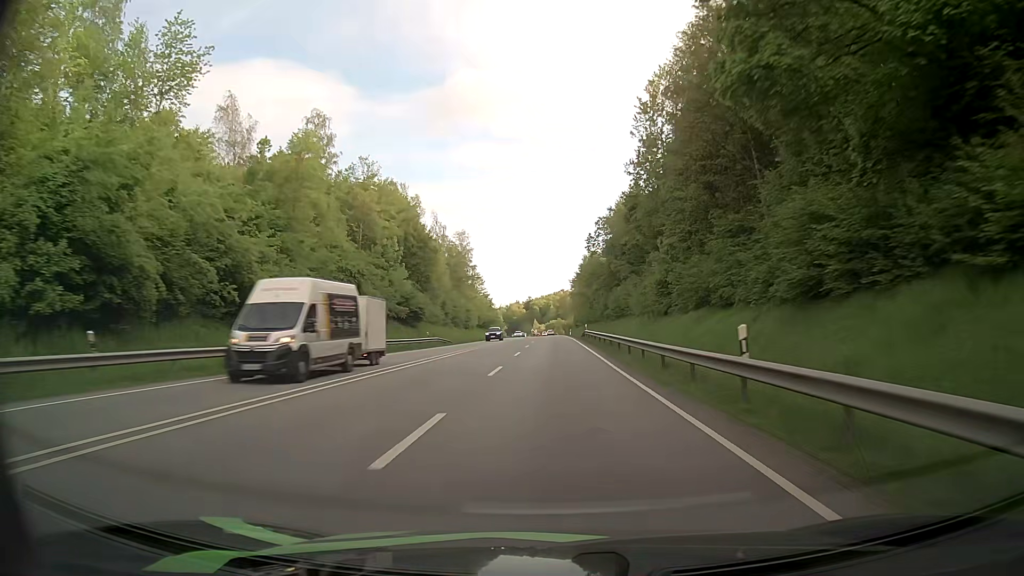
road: primary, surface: asphalt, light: Day
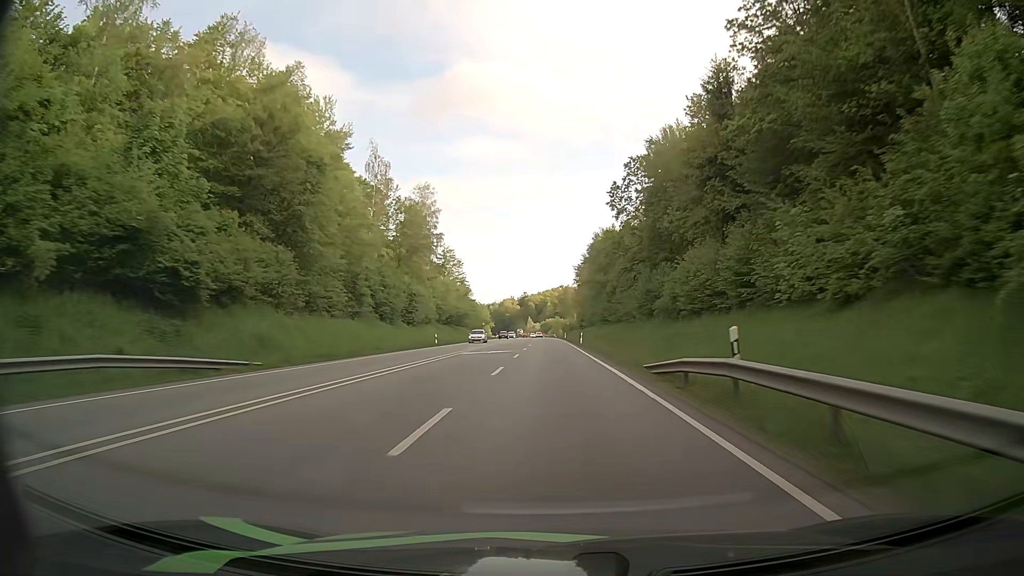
(-0.1, +48.1) m; 0°
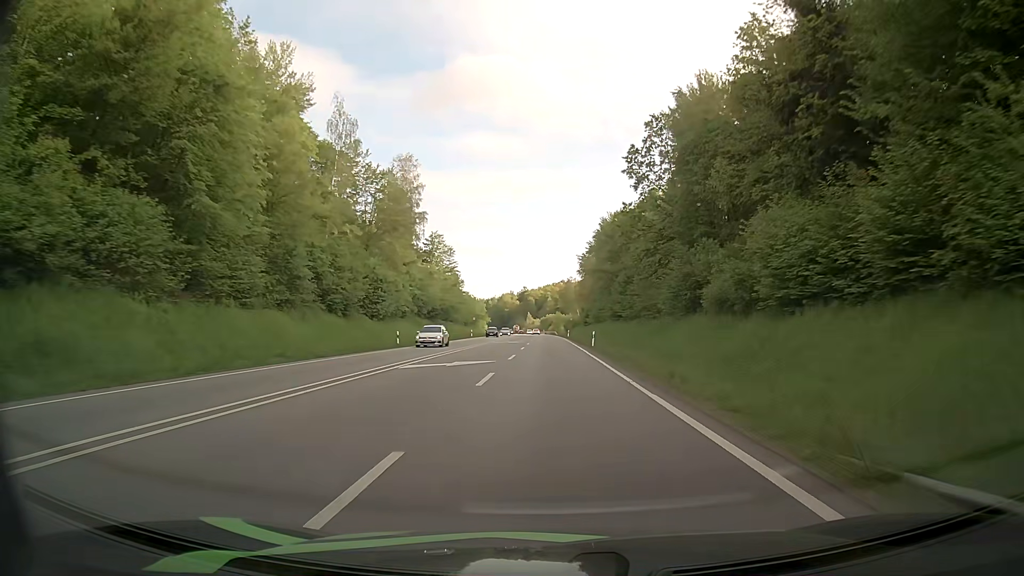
(+0.1, +16.0) m; 0°
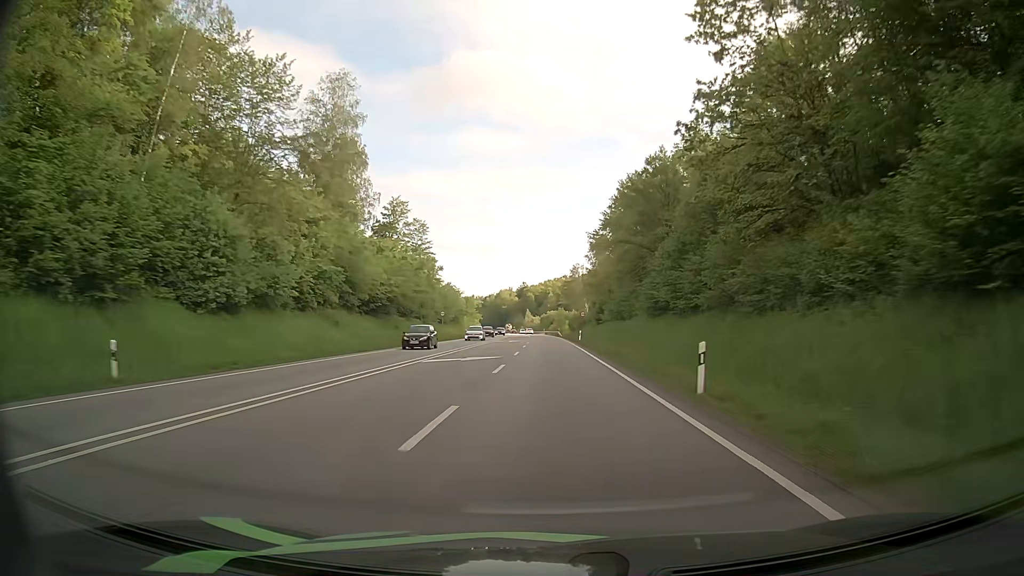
(-0.1, +32.2) m; 0°
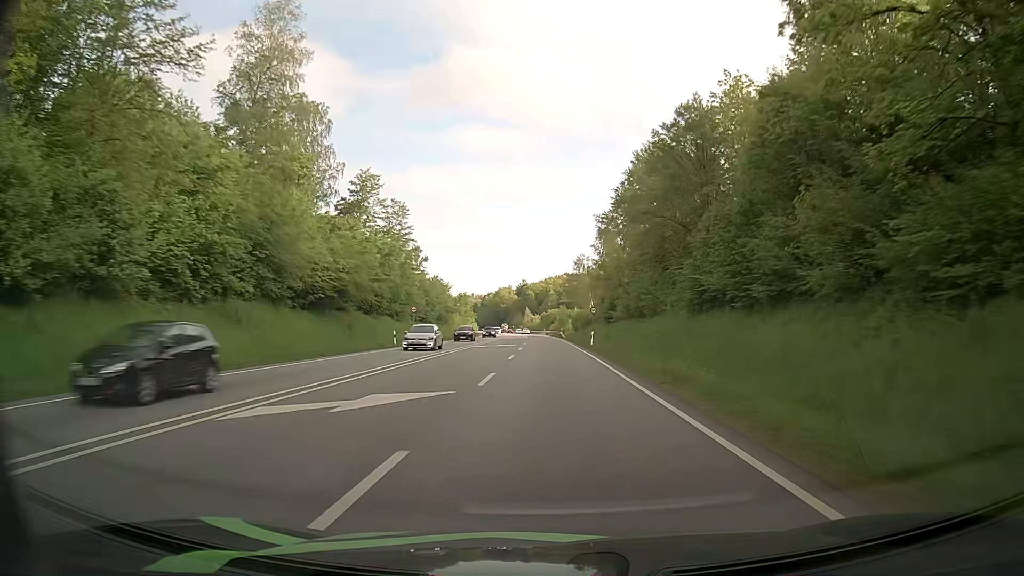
(-0.1, +16.2) m; 0°
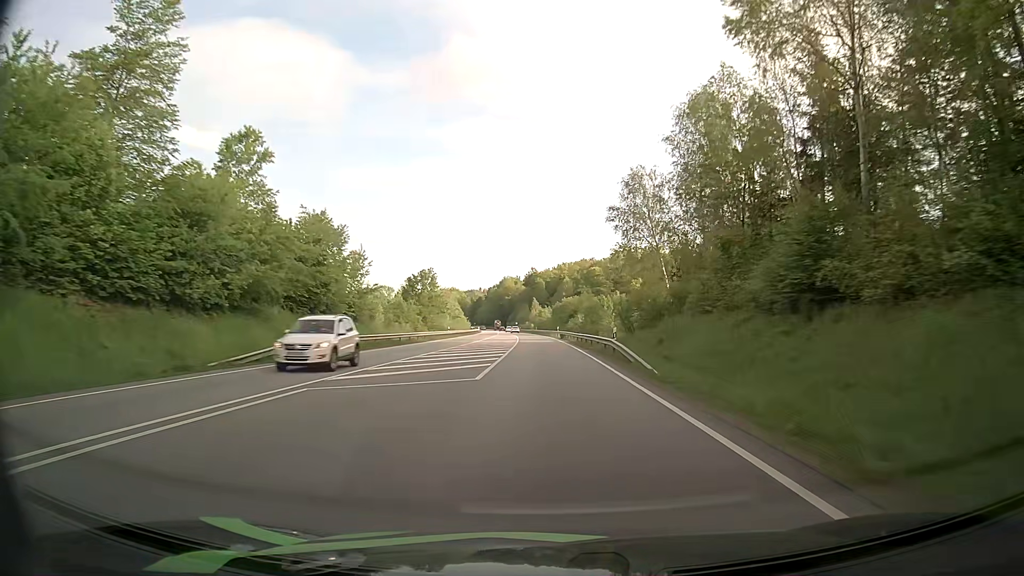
(-0.5, +64.9) m; -1°
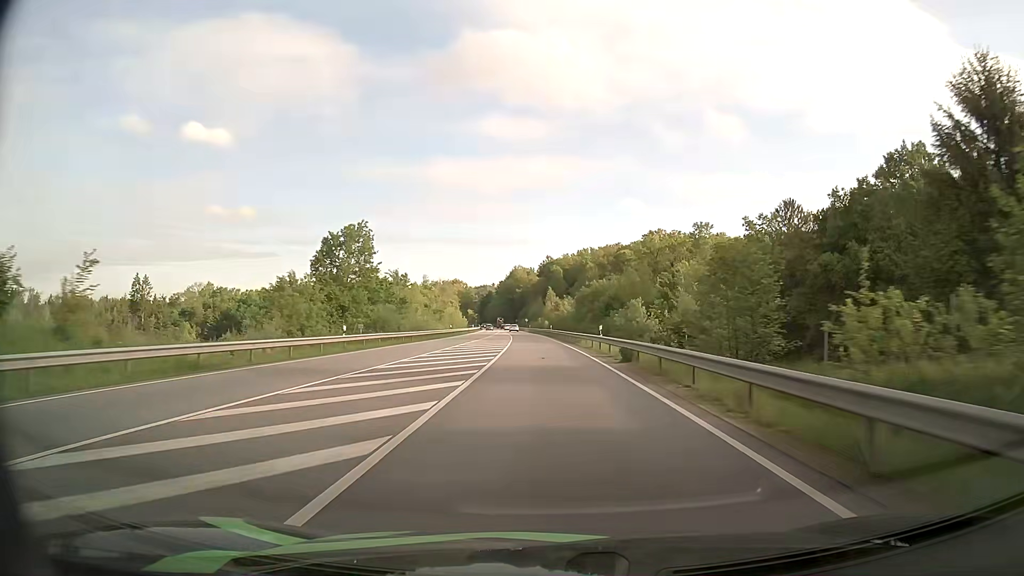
(-0.8, +47.6) m; -1°
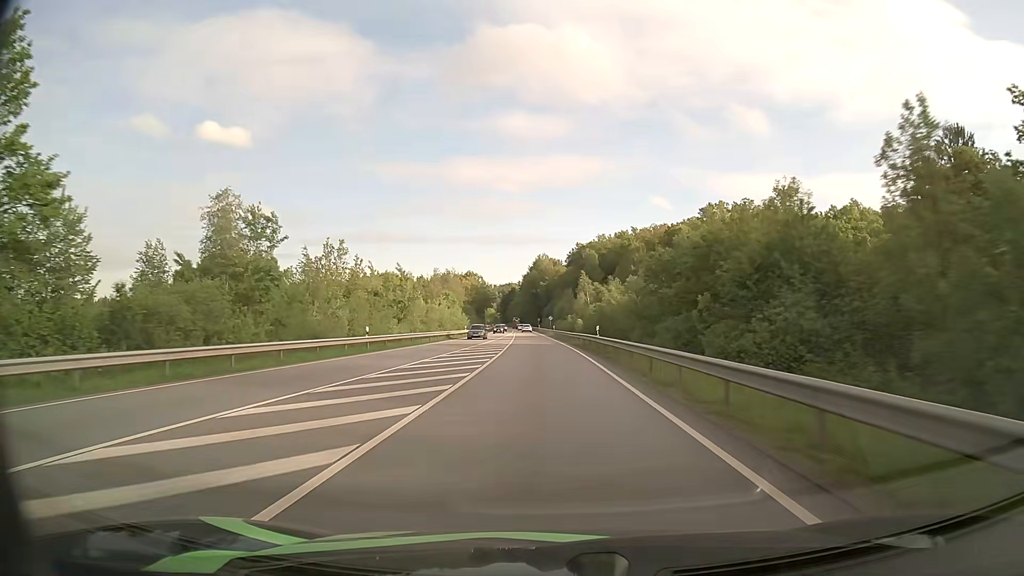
(-0.8, +47.3) m; -2°
(0, +10) (0, +20) (0, +30) (-1, +40) (-1, +50) (-1, +60) (-2, +70) (-2, +80) (-3, +90) (-3, +100) m
